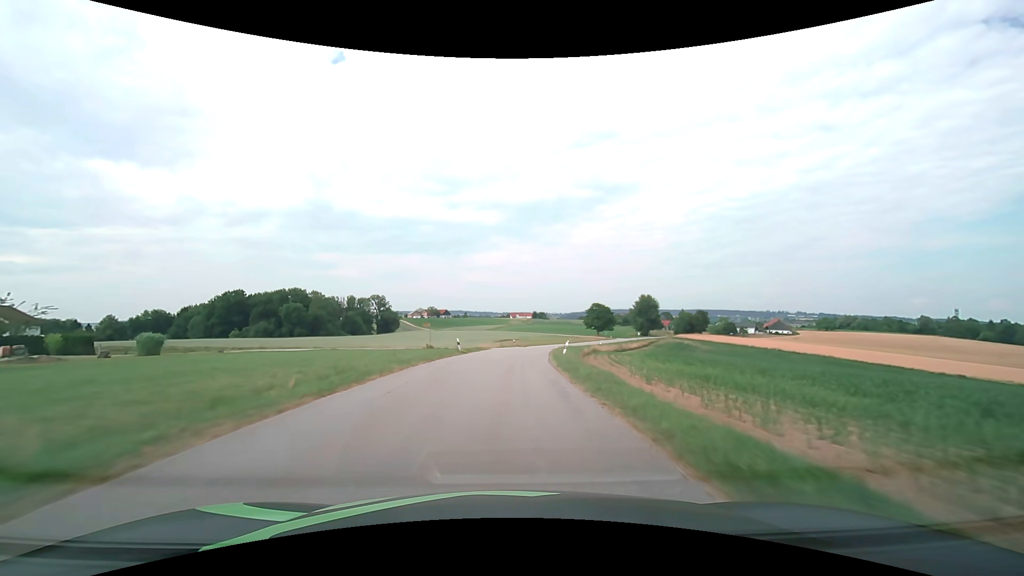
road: tertiary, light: Day
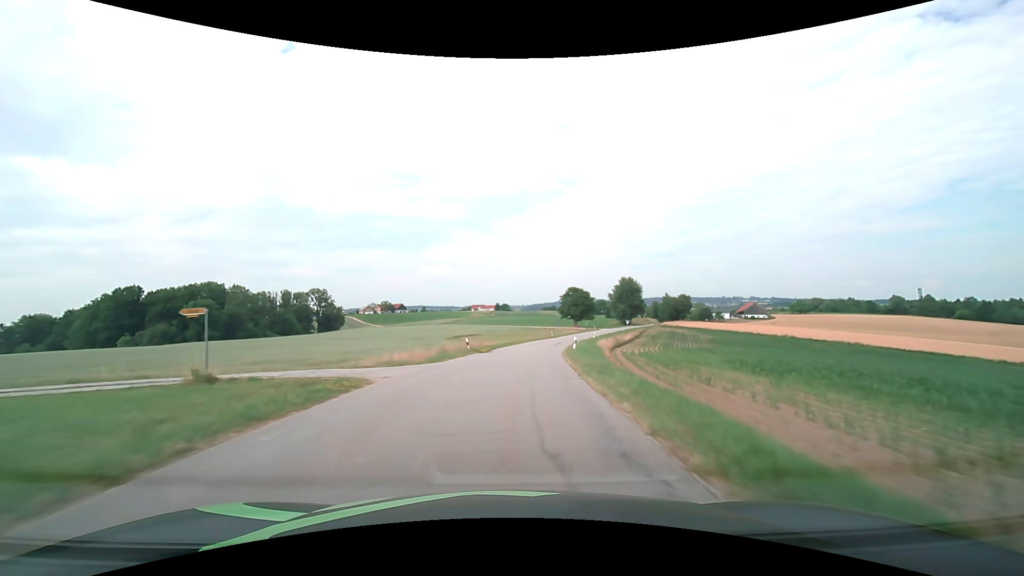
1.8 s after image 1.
(+1.0, +33.4) m; +4°
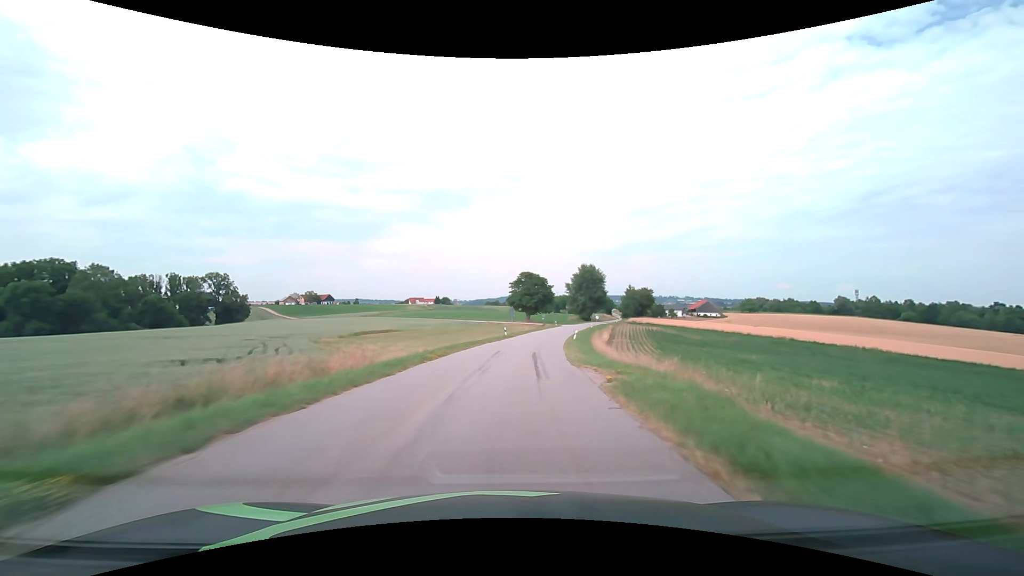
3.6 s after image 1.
(+1.7, +33.3) m; +6°
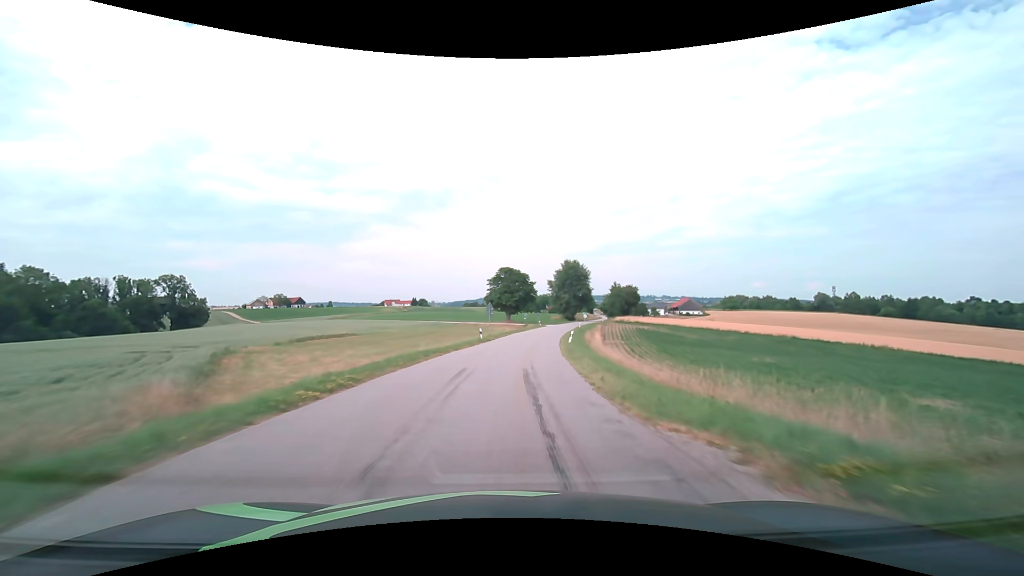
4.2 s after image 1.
(+0.2, +11.1) m; +3°
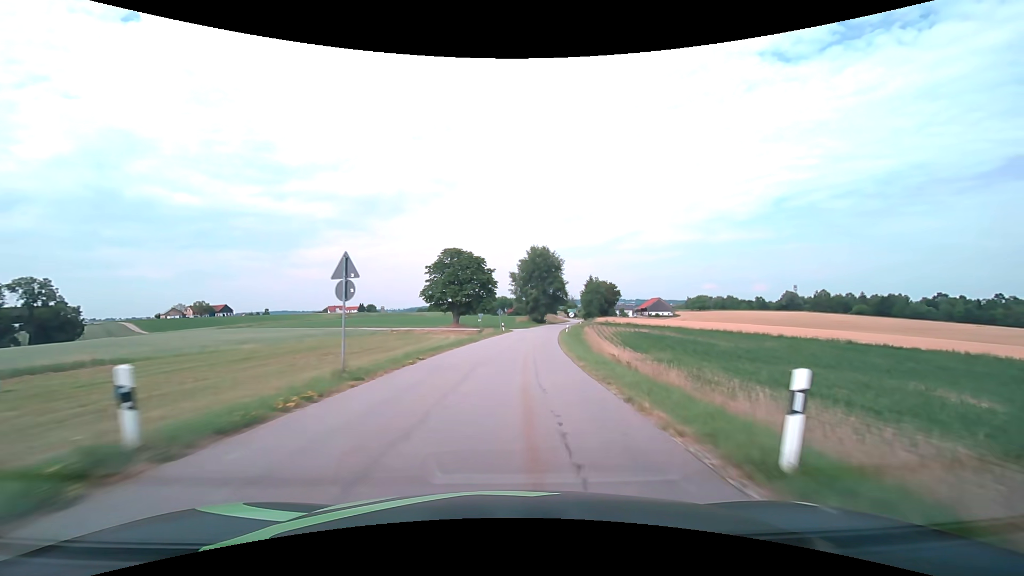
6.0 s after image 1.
(+1.5, +33.0) m; +5°
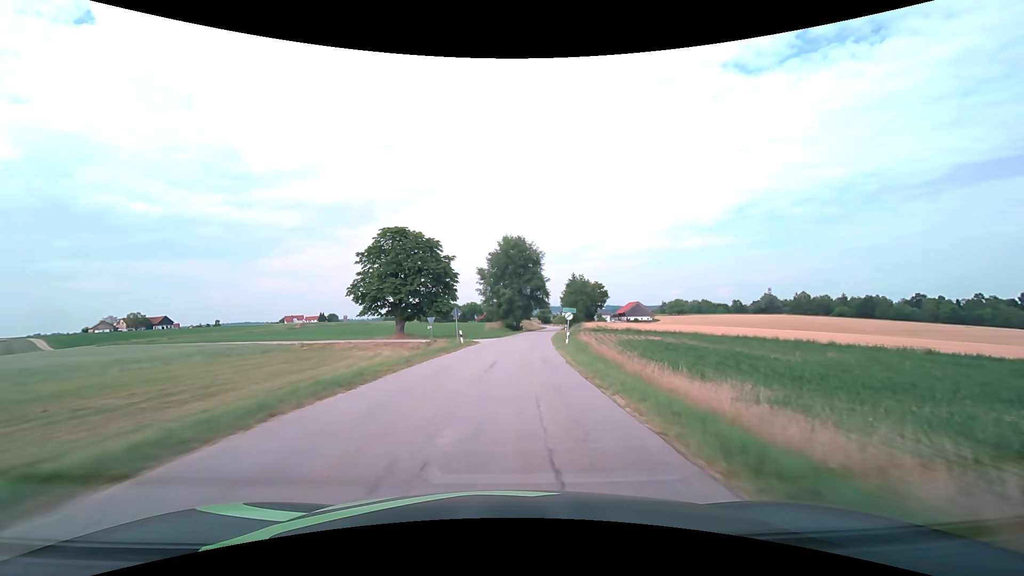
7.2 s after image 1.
(+0.6, +21.8) m; +3°
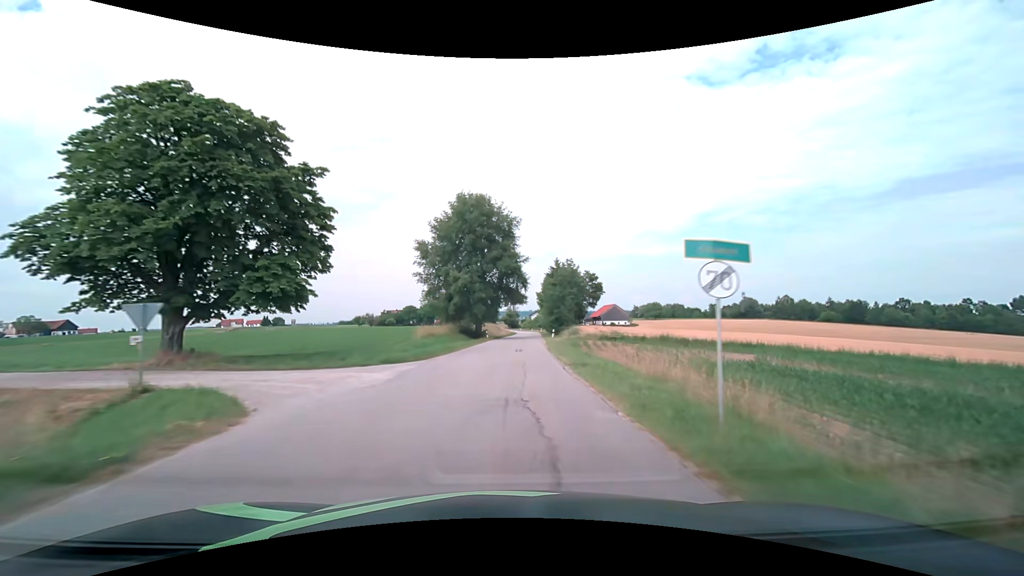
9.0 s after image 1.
(+1.3, +32.6) m; +4°
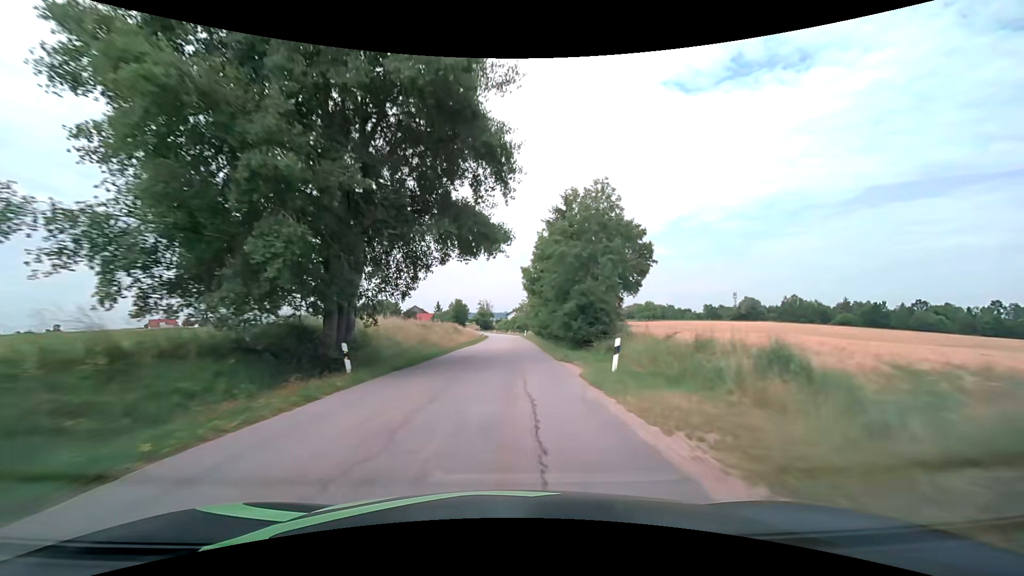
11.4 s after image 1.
(+1.7, +43.7) m; +3°
(0, +10) (0, +20) (0, +30) (0, +40) (+1, +50) (+1, +60) (+1, +70) (+1, +80) (+1, +90) (0, +100) m
